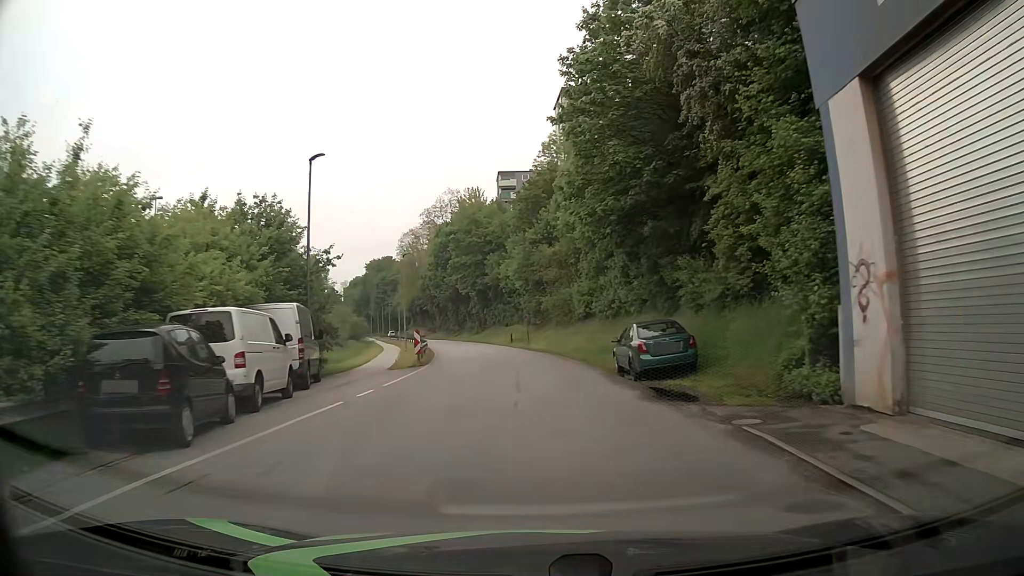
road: residential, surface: asphalt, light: Day
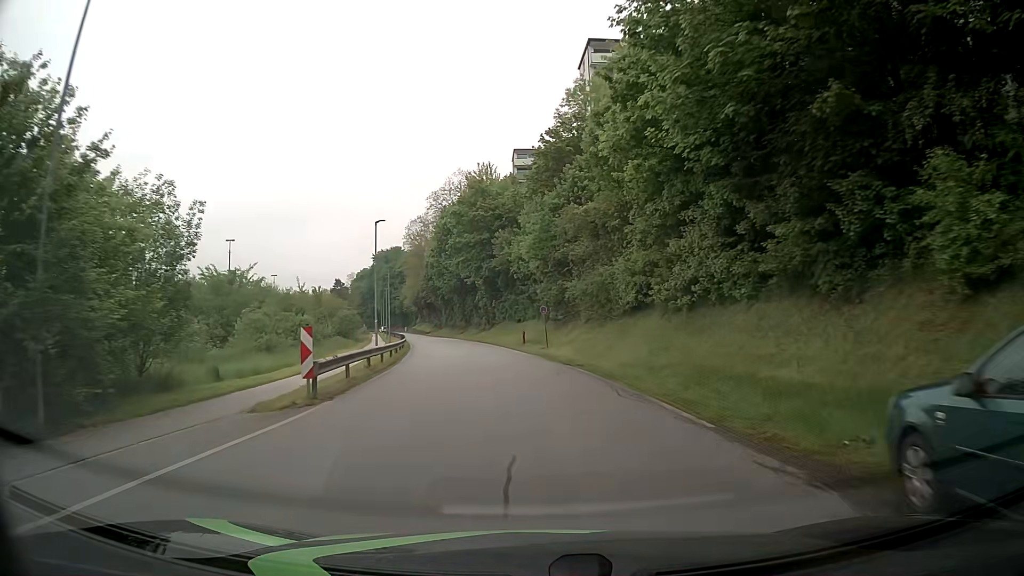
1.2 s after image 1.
(0.0, +15.6) m; +1°
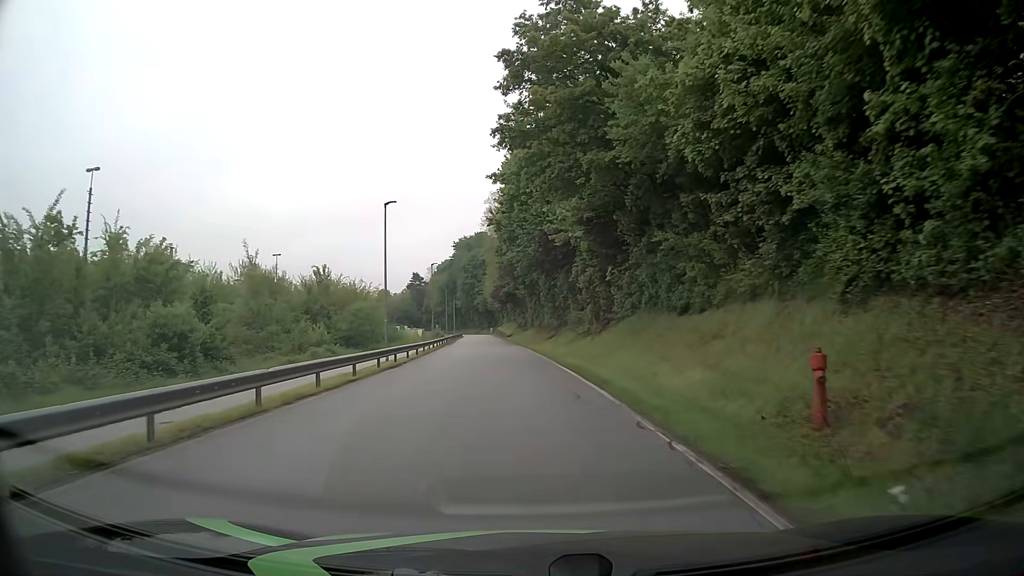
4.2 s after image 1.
(-4.2, +38.1) m; -11°
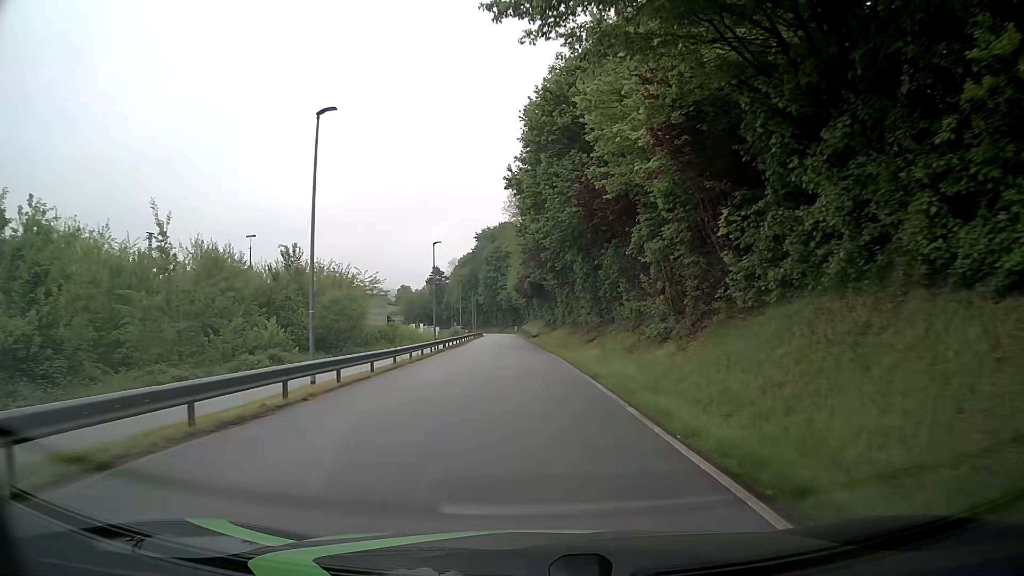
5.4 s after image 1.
(-0.4, +15.2) m; -2°
(0, +10) (0, +20) (-1, +30) (-1, +40) (-1, +50) (-2, +60) (-2, +70) (-3, +80) (-3, +90) (-4, +100) m
